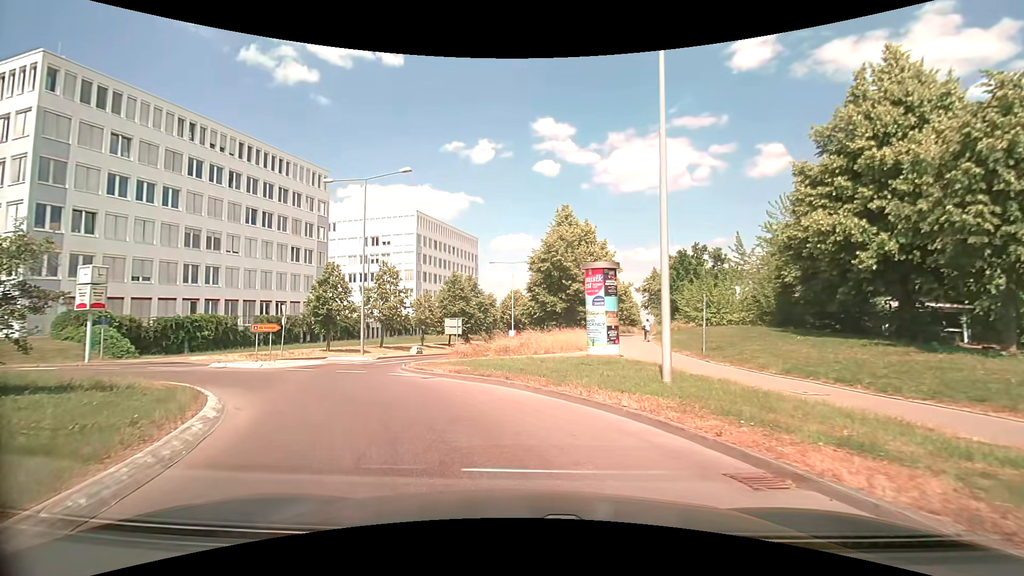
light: Day
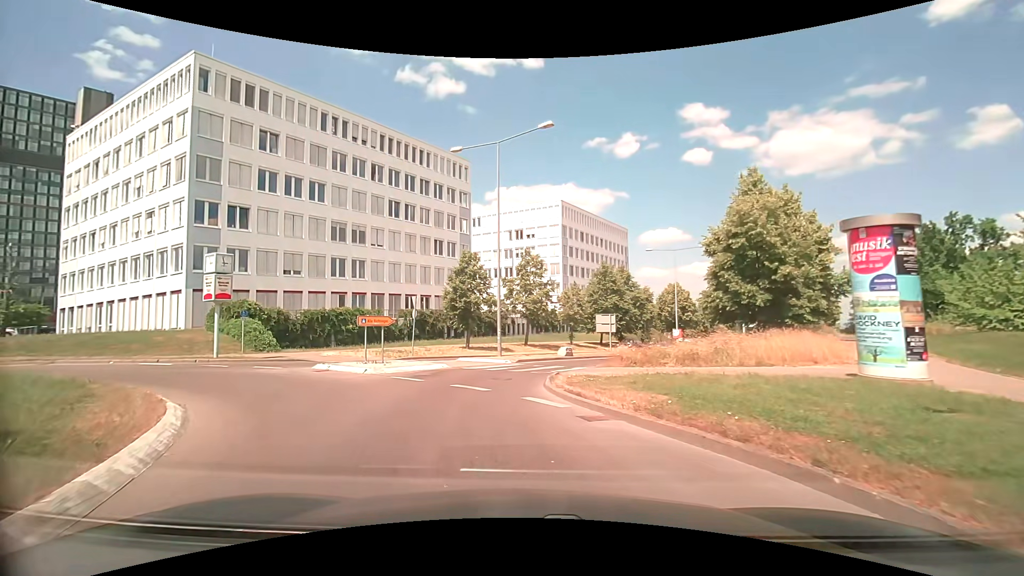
(-1.1, +7.1) m; -17°
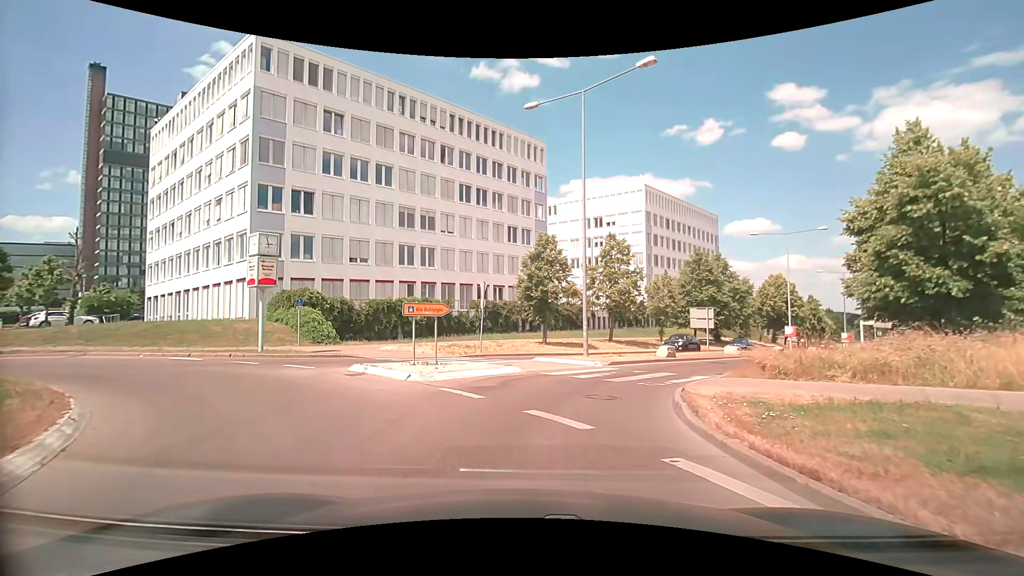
(-0.4, +4.8) m; -9°
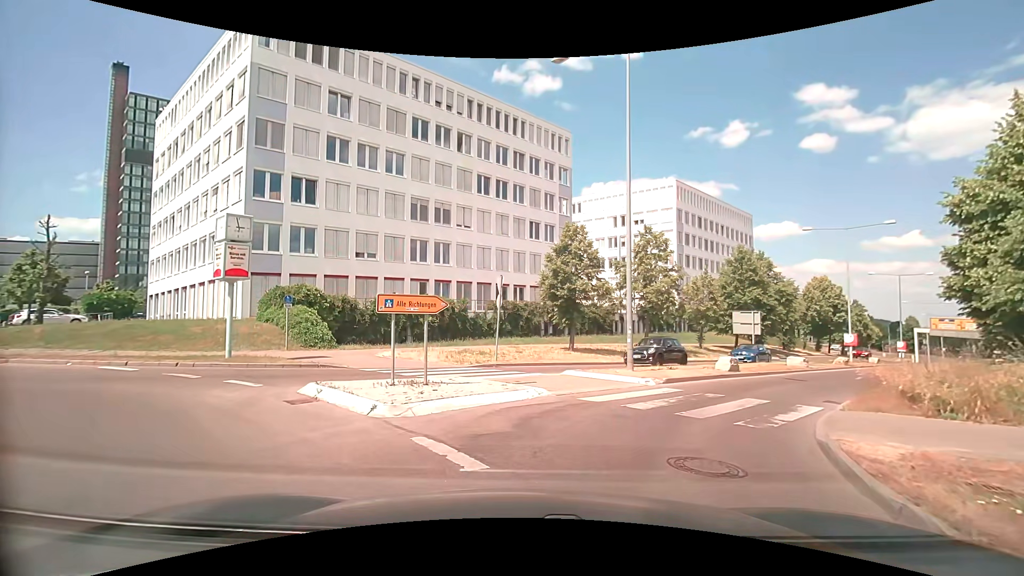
(-0.1, +4.5) m; -2°
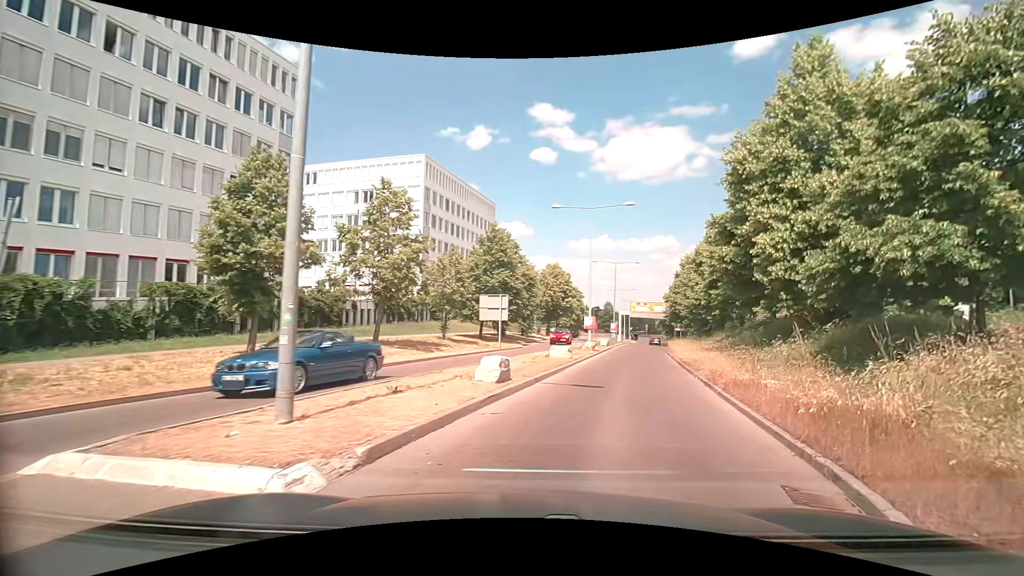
(+1.9, +9.8) m; +27°
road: tertiary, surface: asphalt
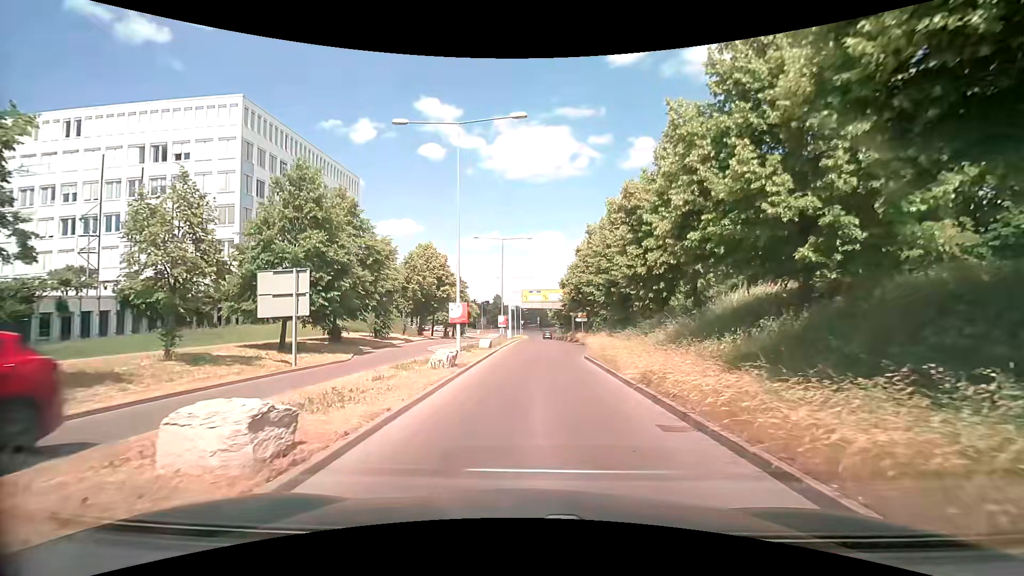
(+3.1, +16.4) m; +13°
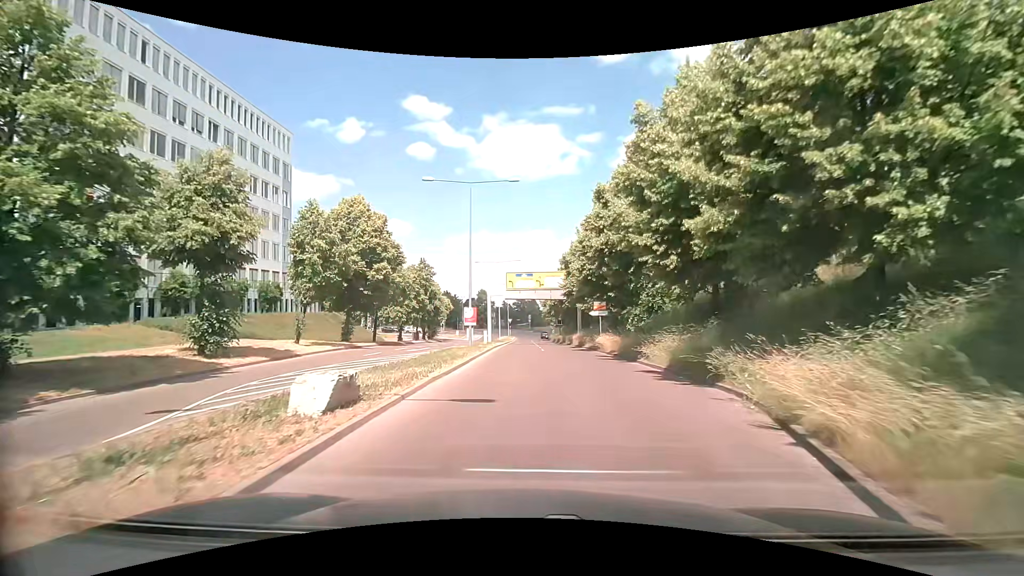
(+0.7, +22.2) m; +2°
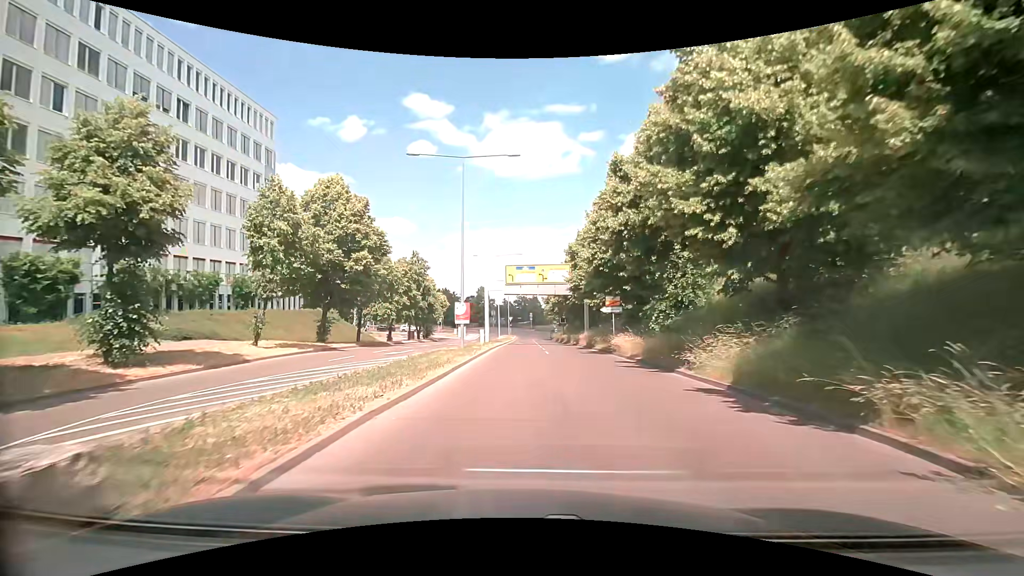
(-0.1, +4.9) m; -1°
